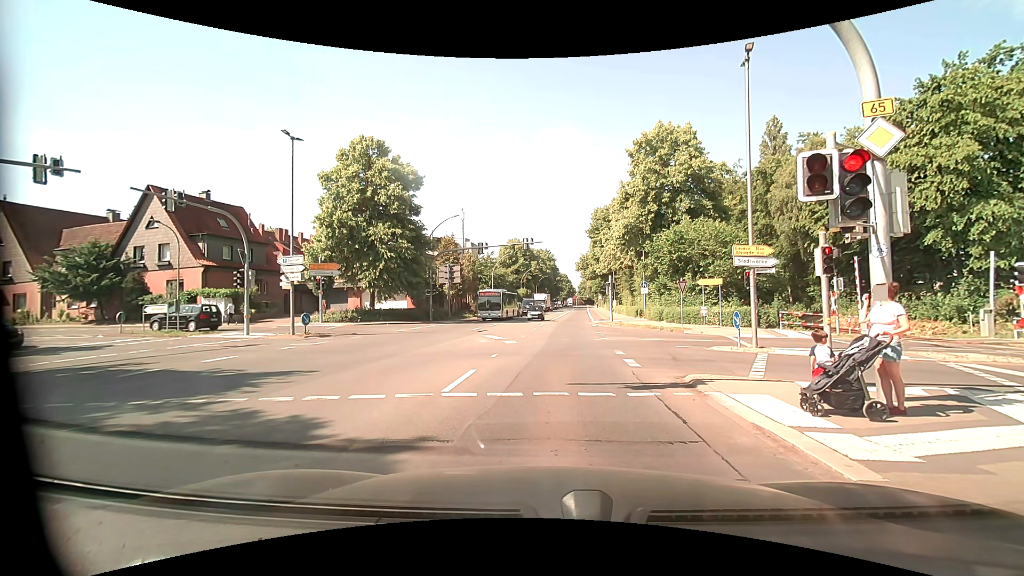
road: primary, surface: asphalt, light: Day
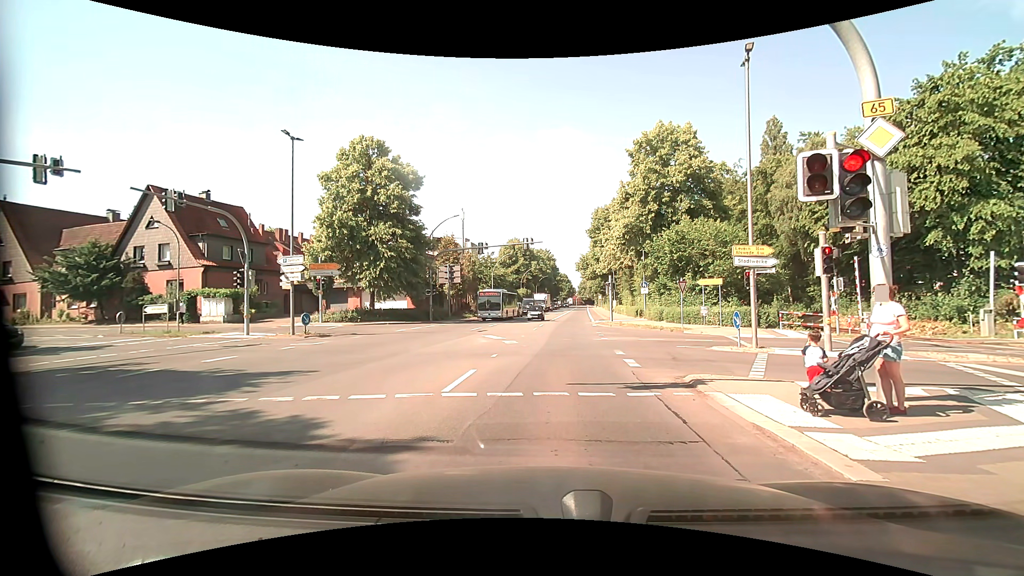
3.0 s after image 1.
(0.0, 0.0) m; 0°
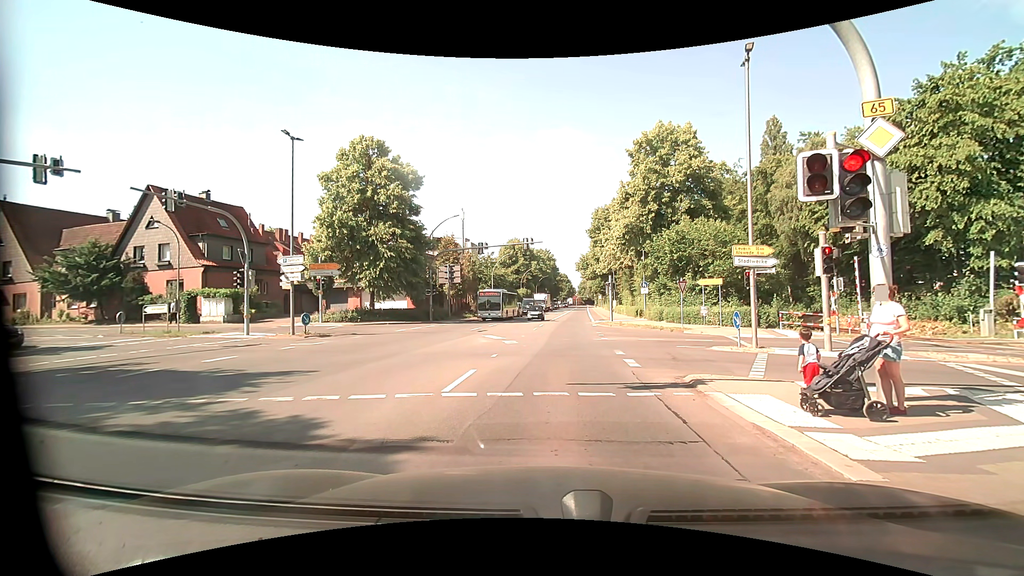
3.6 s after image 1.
(0.0, 0.0) m; 0°
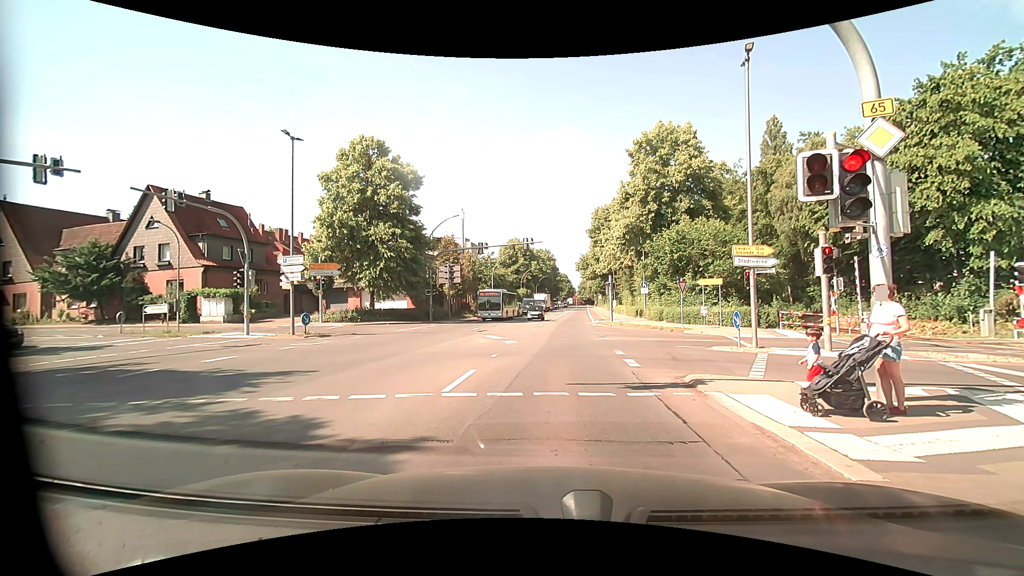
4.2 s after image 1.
(0.0, 0.0) m; 0°
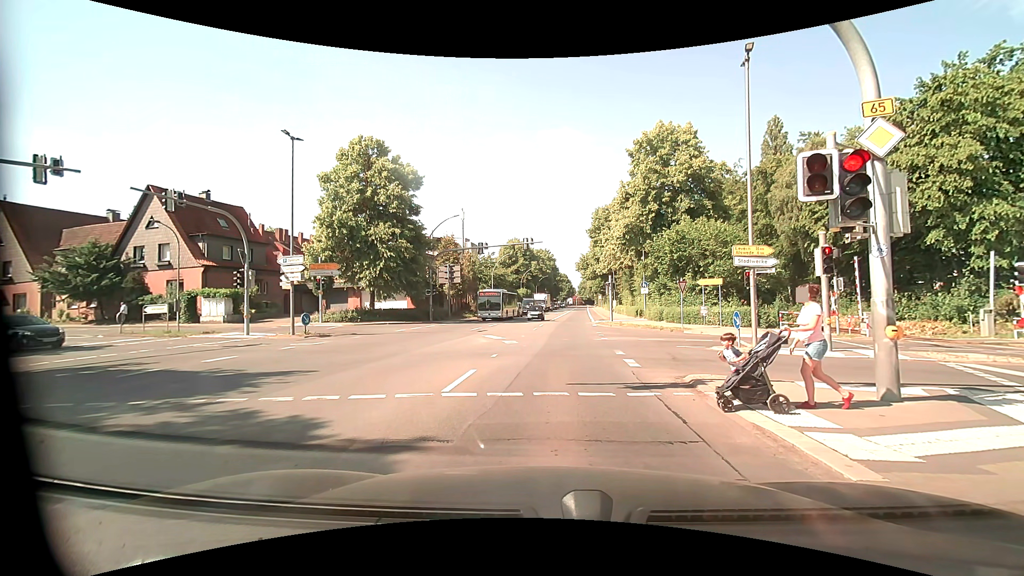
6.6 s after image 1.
(0.0, 0.0) m; 0°
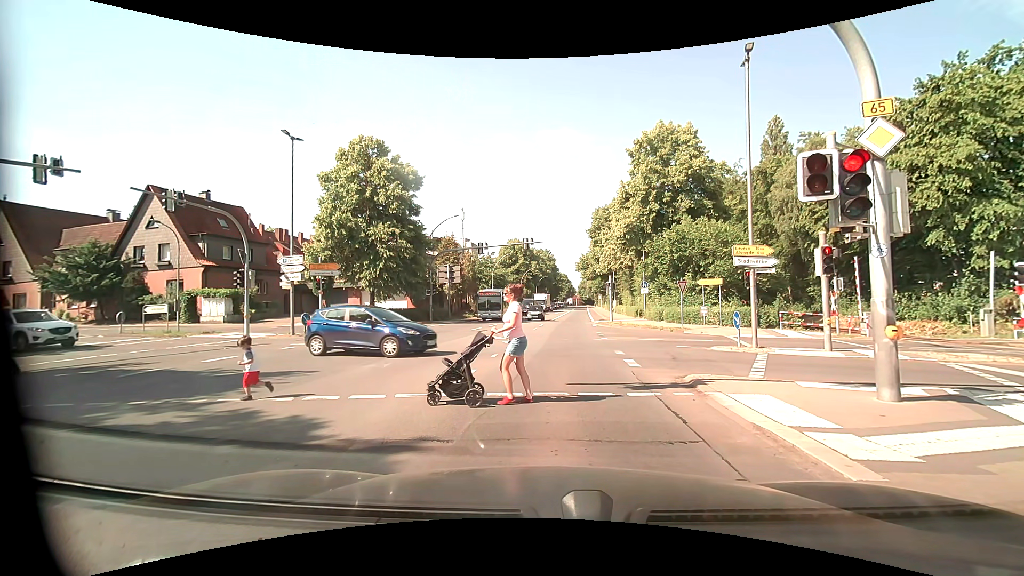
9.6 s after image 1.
(0.0, 0.0) m; 0°
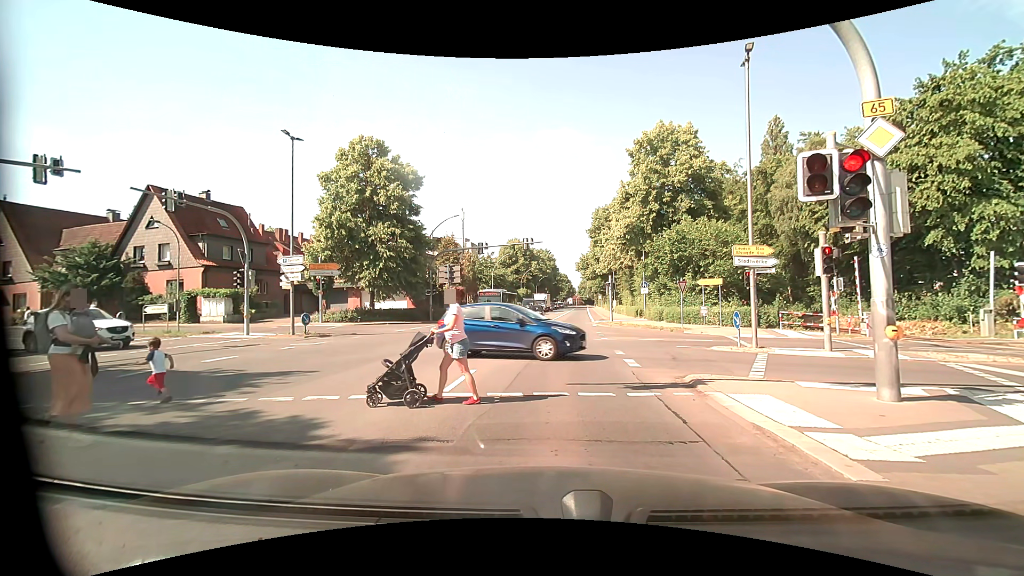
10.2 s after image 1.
(0.0, 0.0) m; 0°
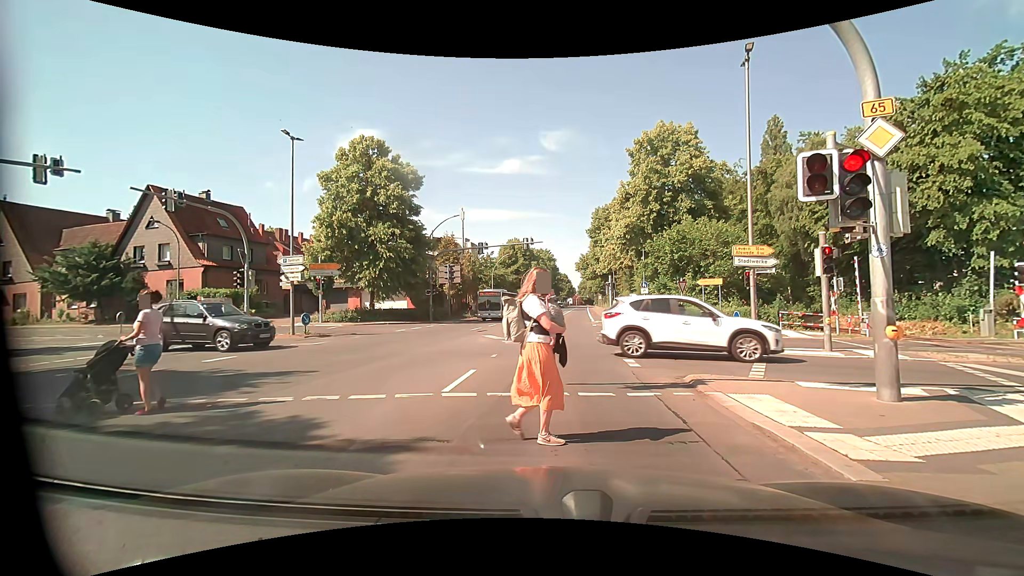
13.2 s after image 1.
(0.0, 0.0) m; 0°
(0, +10) (+1, +20) (+1, +30) (+2, +40) (+3, +50) (+4, +60) (+4, +70) (+5, +80) (+6, +90) (+7, +100) m
